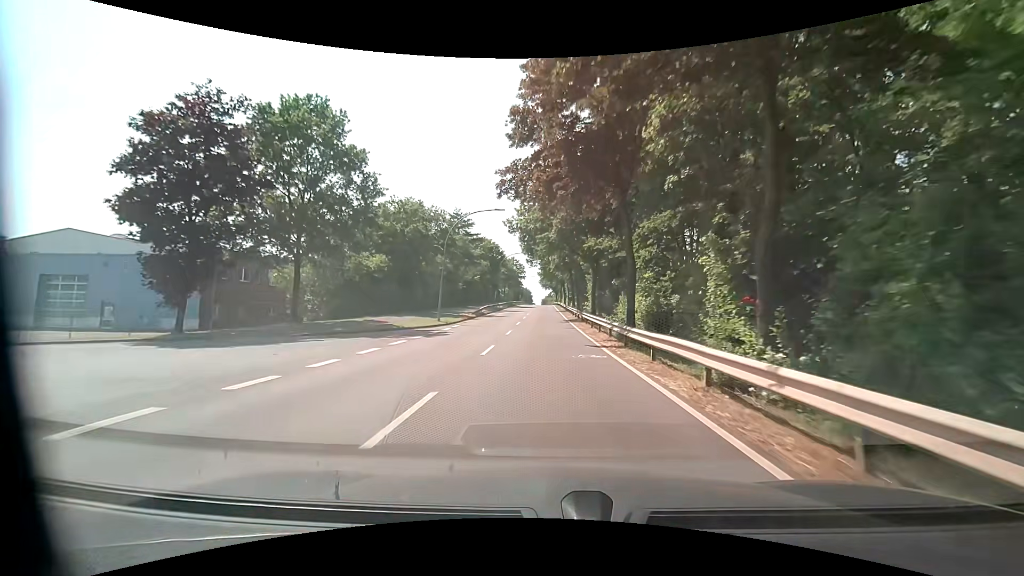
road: unclassified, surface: asphalt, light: Day
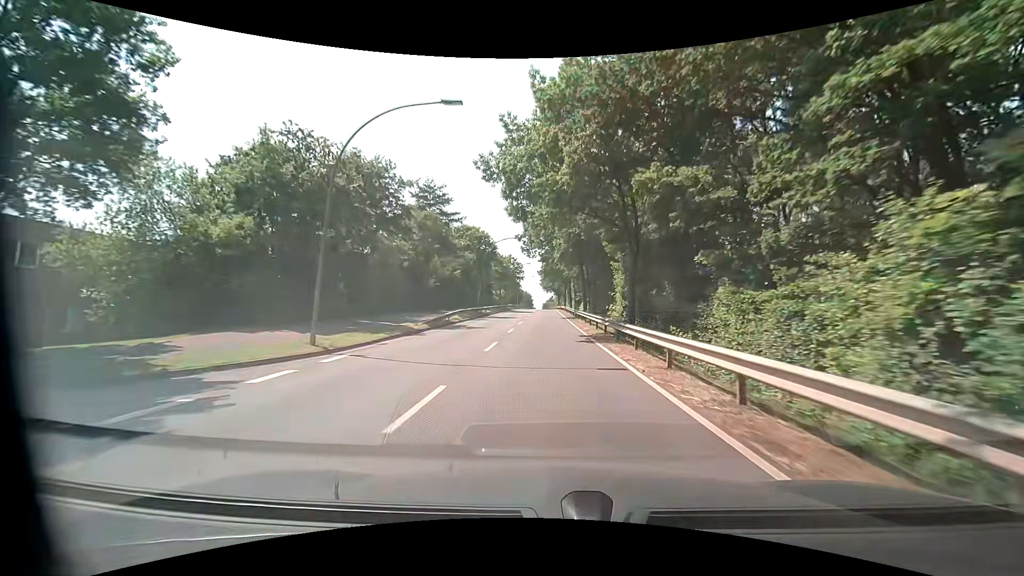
(0.0, +17.4) m; 0°
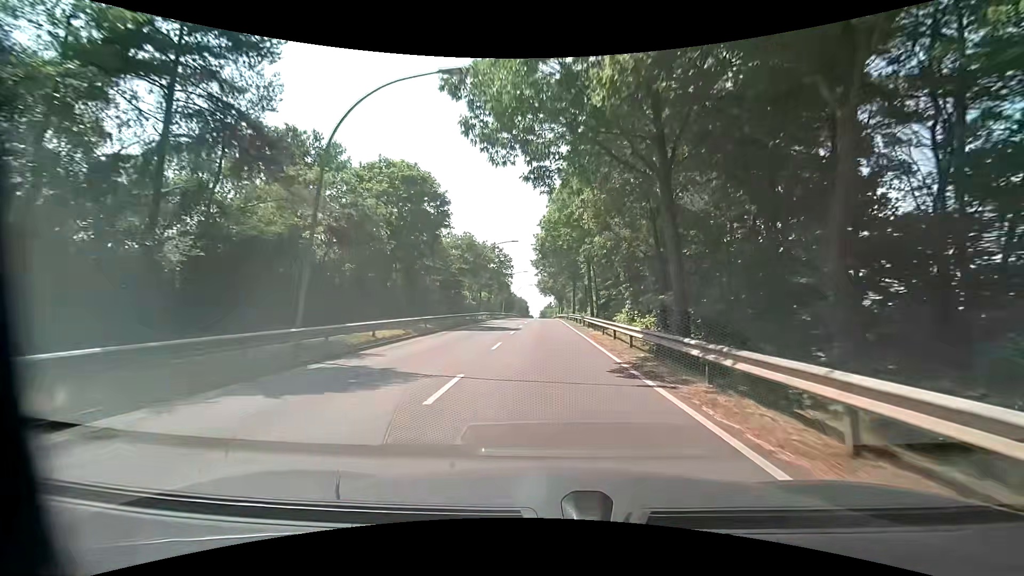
(0.0, +34.4) m; 0°
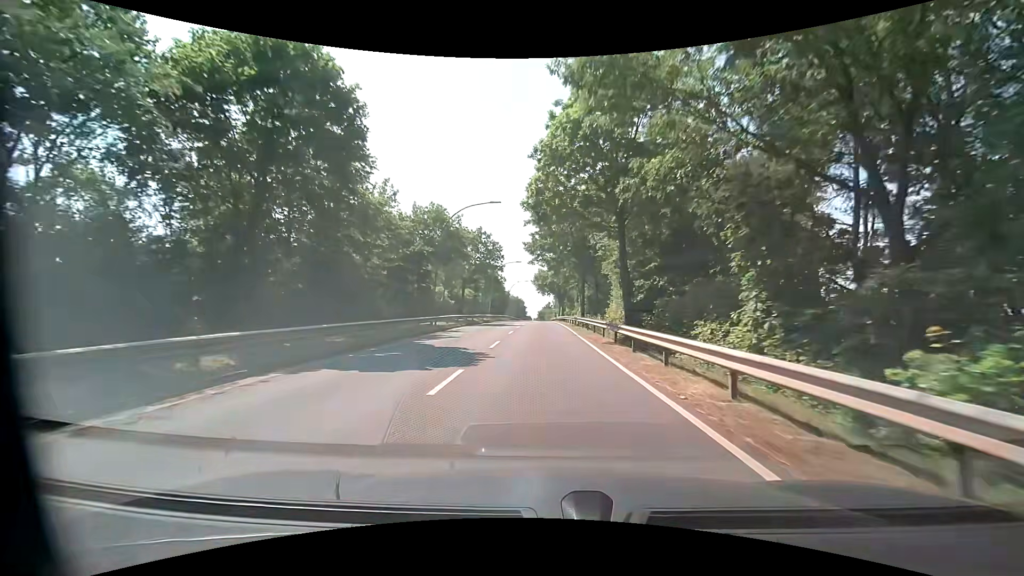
(+0.2, +17.3) m; +1°
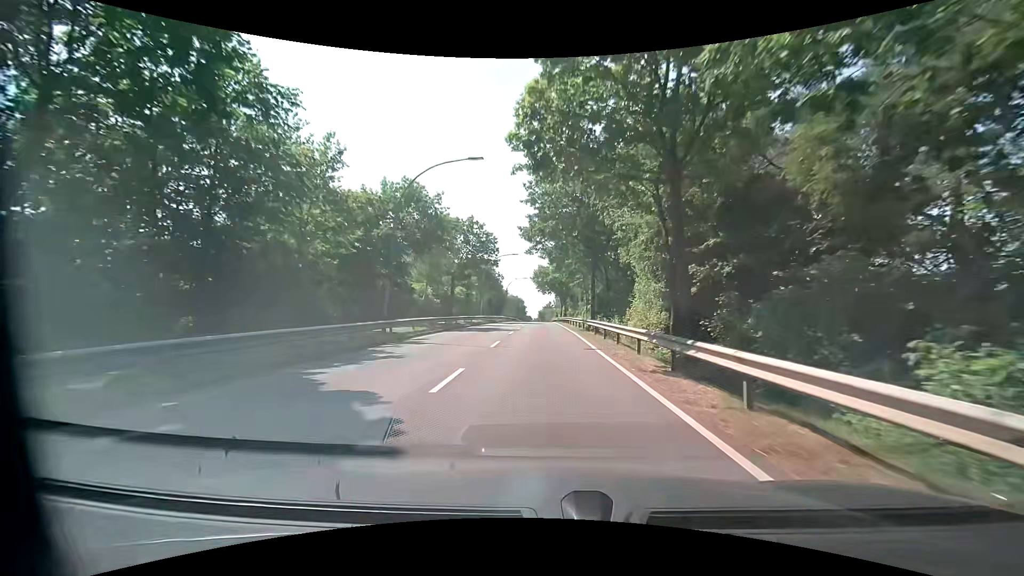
(0.0, +8.7) m; 0°
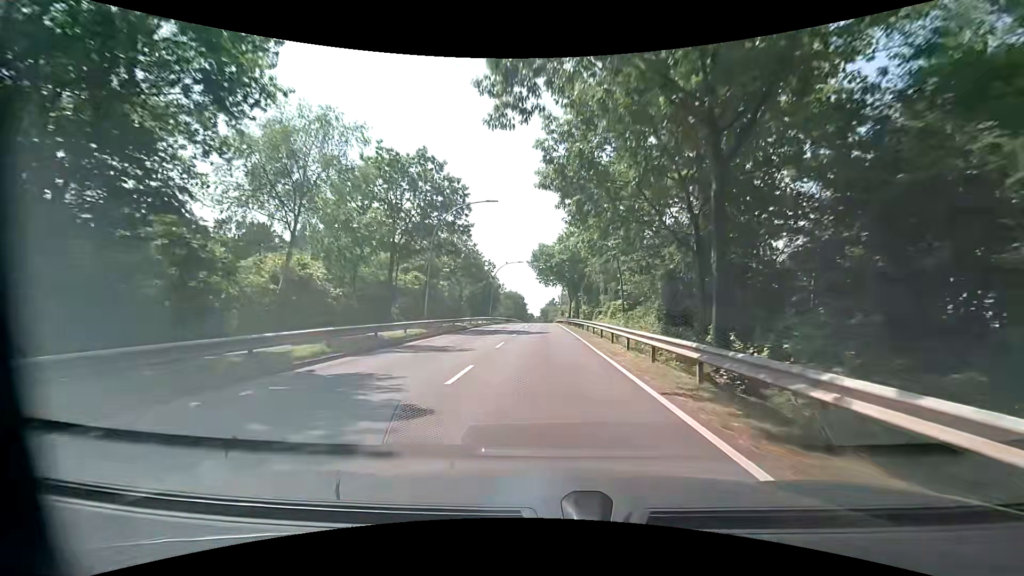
(-0.3, +25.8) m; 0°
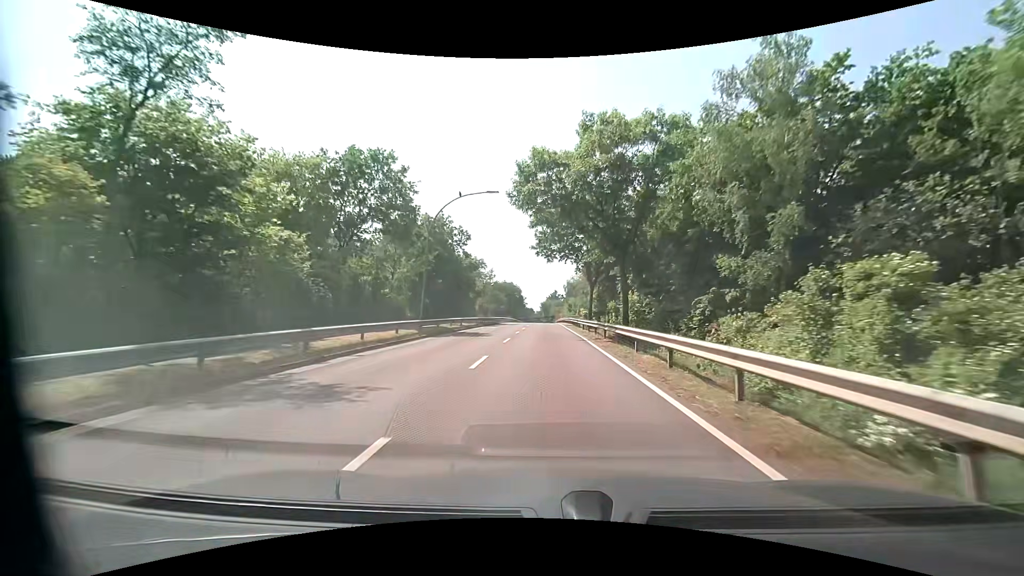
(-0.3, +33.8) m; 0°
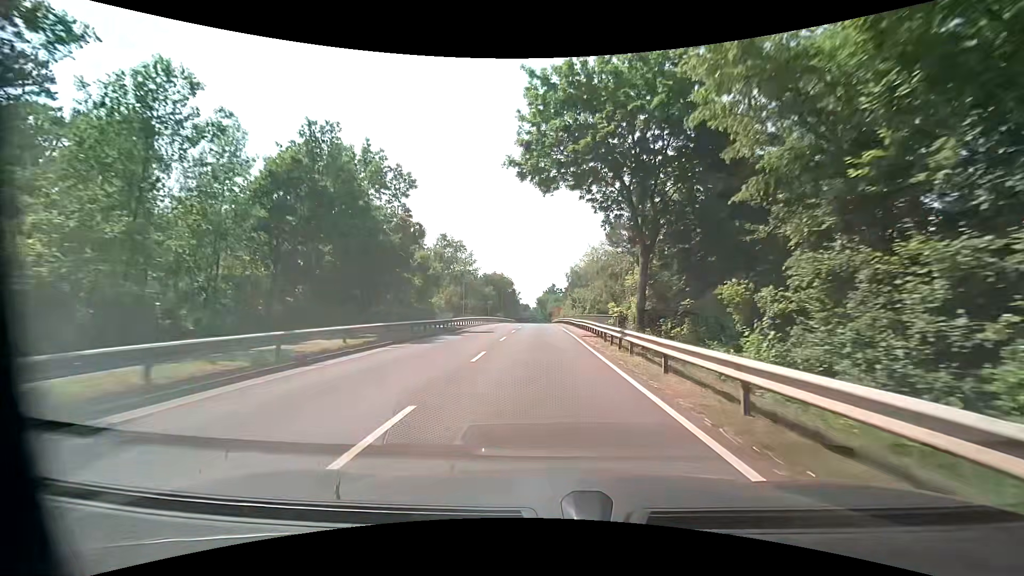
(-0.2, +25.2) m; +1°
(0, +10) (0, +20) (0, +30) (-1, +40) (-1, +50) (-1, +60) (-1, +70) (-2, +80) (-2, +90) (-2, +100) m
